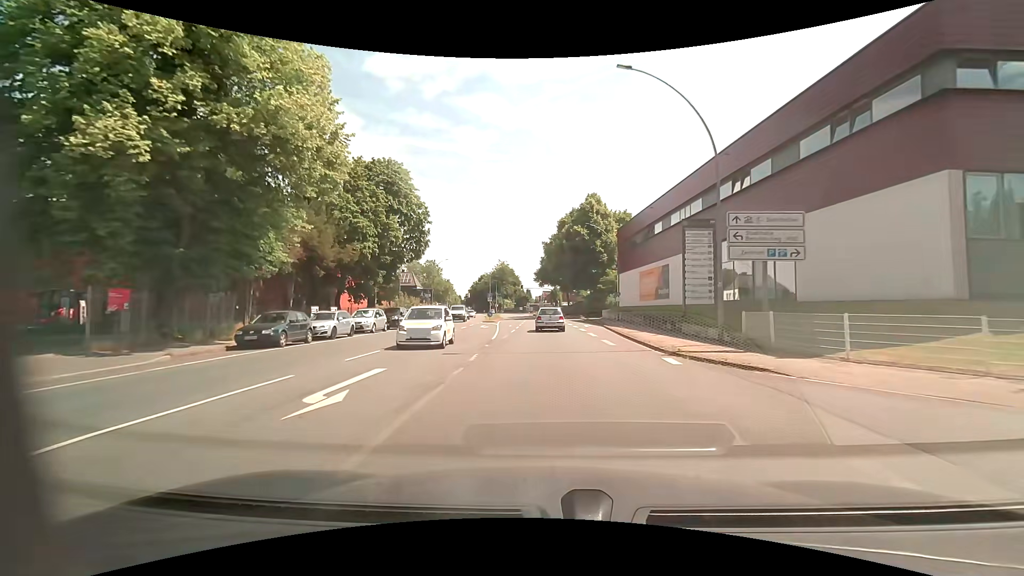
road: primary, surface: asphalt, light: Day
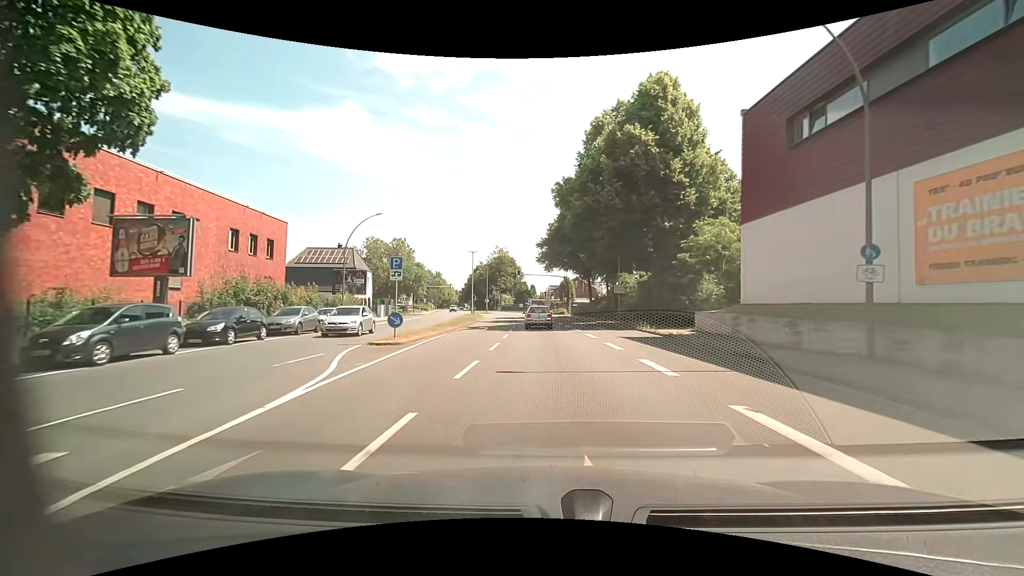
(-0.4, +38.3) m; -1°
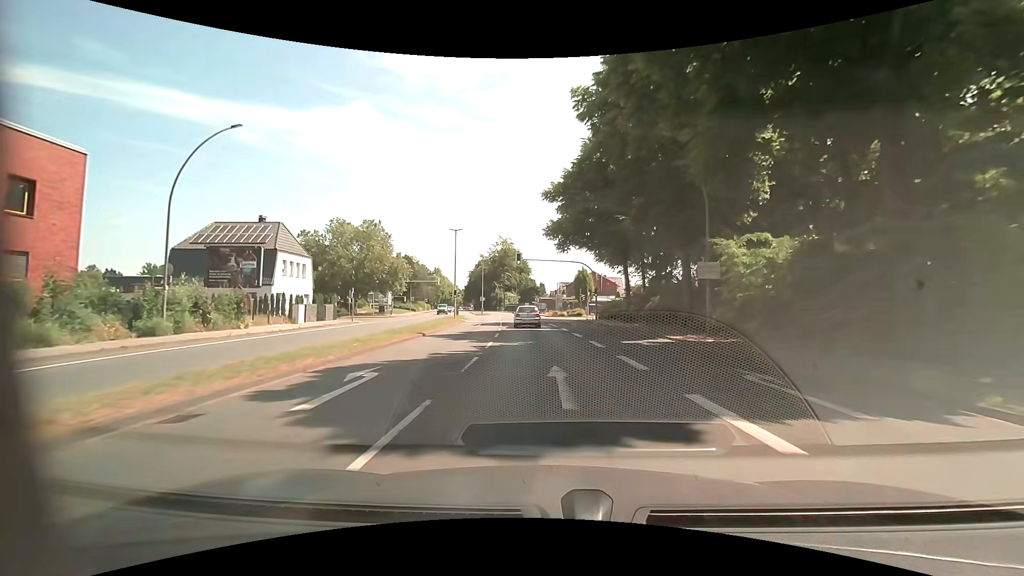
(-0.2, +23.2) m; -1°
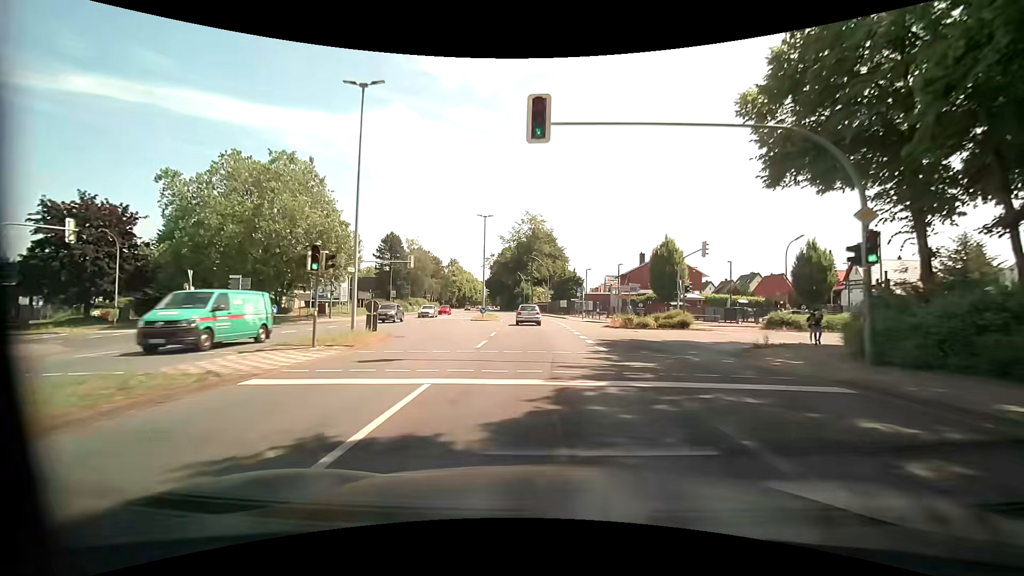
(-1.8, +38.8) m; -5°
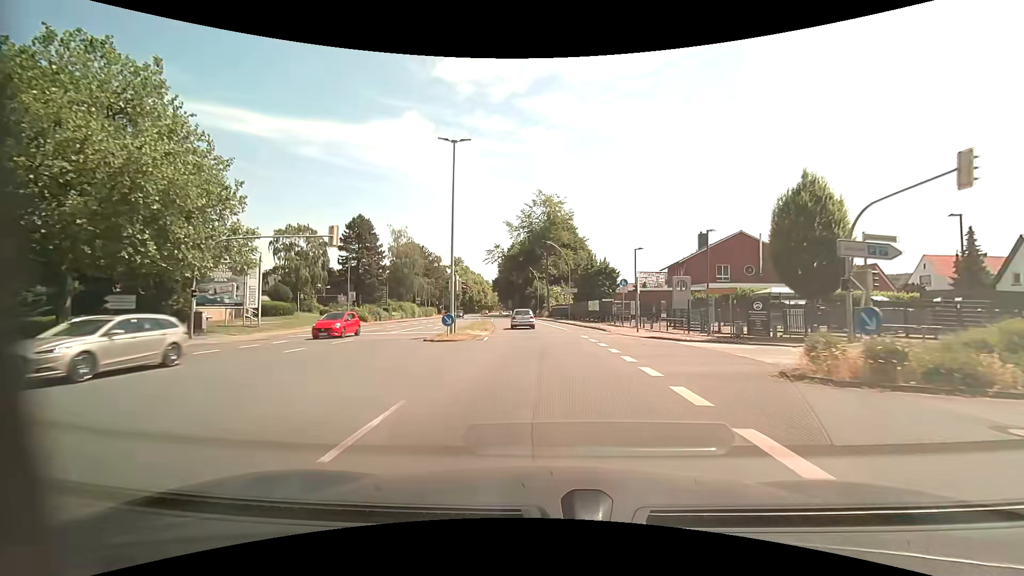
(-0.2, +23.3) m; -2°
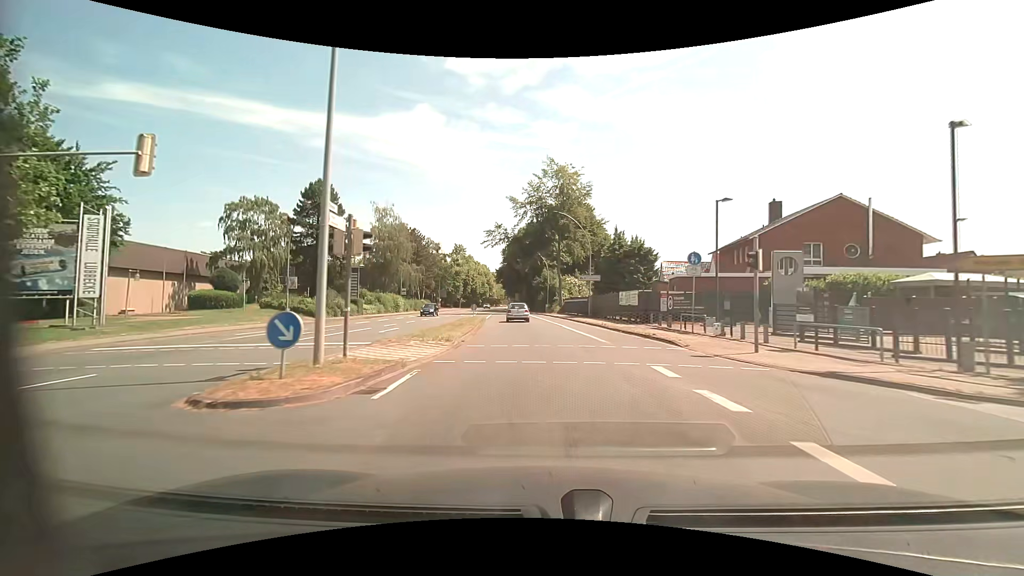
(-0.1, +15.6) m; -1°
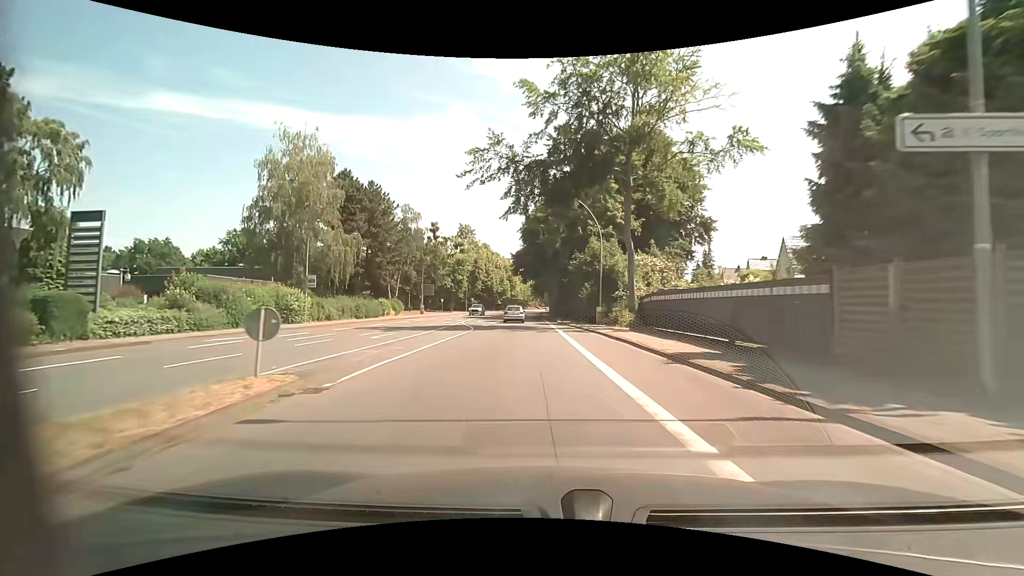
(-1.3, +38.9) m; -4°
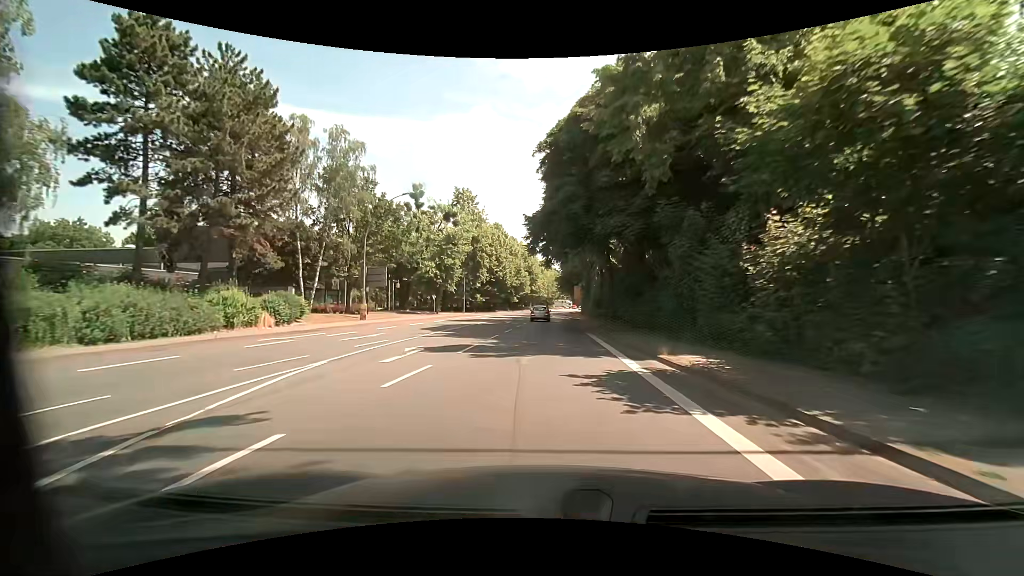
(-1.0, +31.2) m; -3°
(0, +10) (0, +20) (0, +30) (0, +40) (+1, +50) (+1, +60) (+1, +70) (+2, +80) (+2, +90) (+2, +100) m
